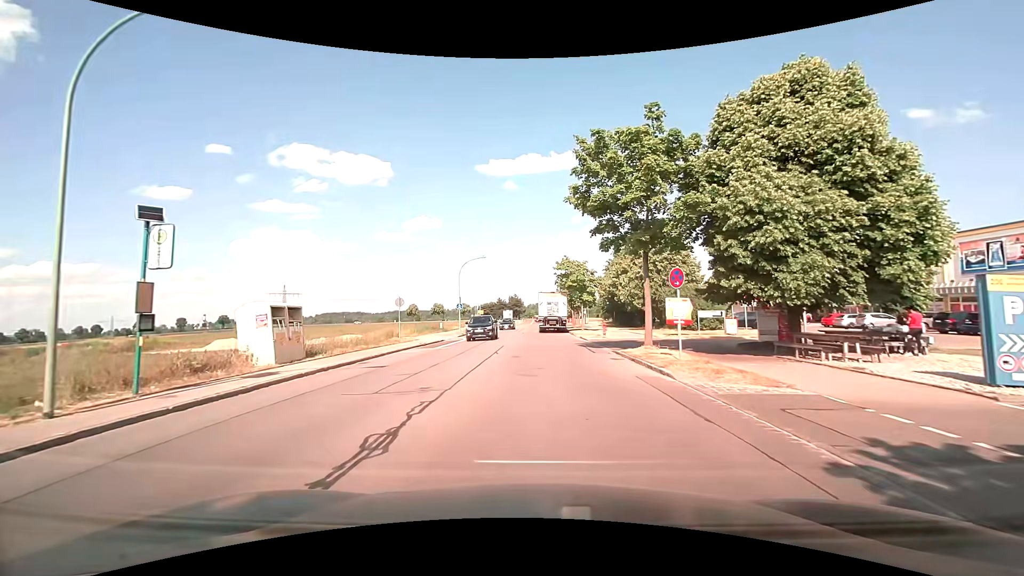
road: tertiary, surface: asphalt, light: Day
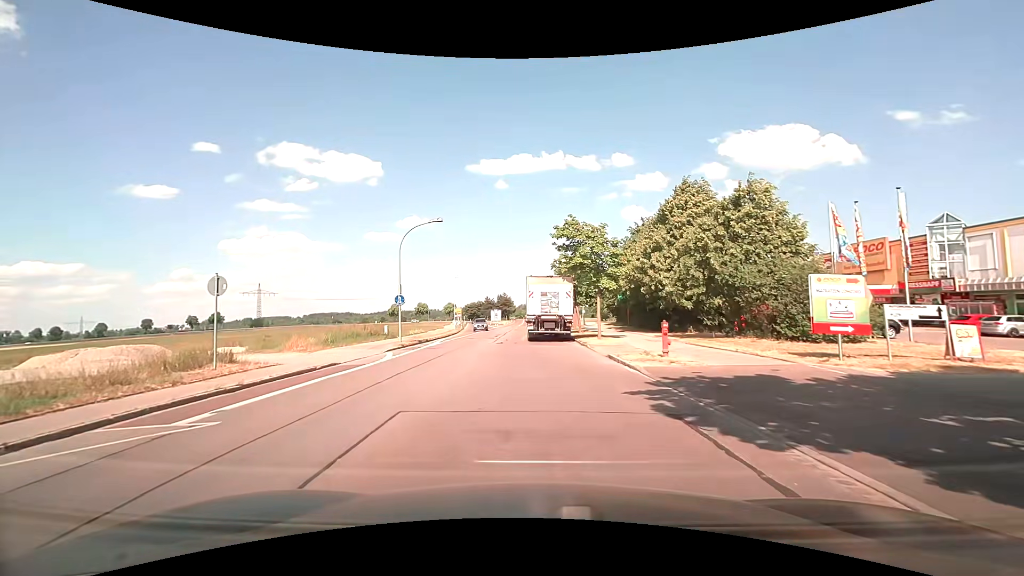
(+0.2, +17.3) m; +1°
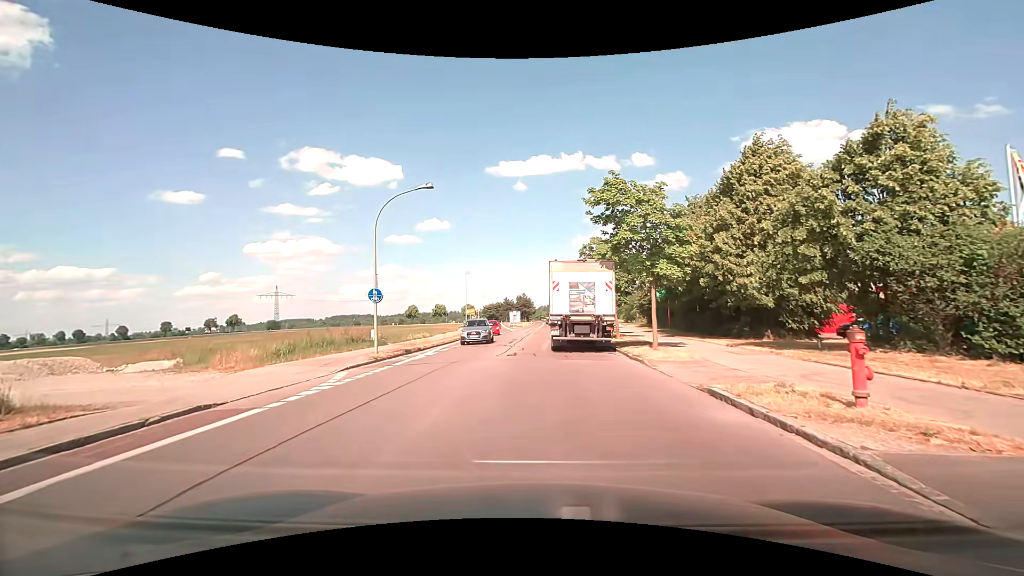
(-0.2, +7.9) m; -1°
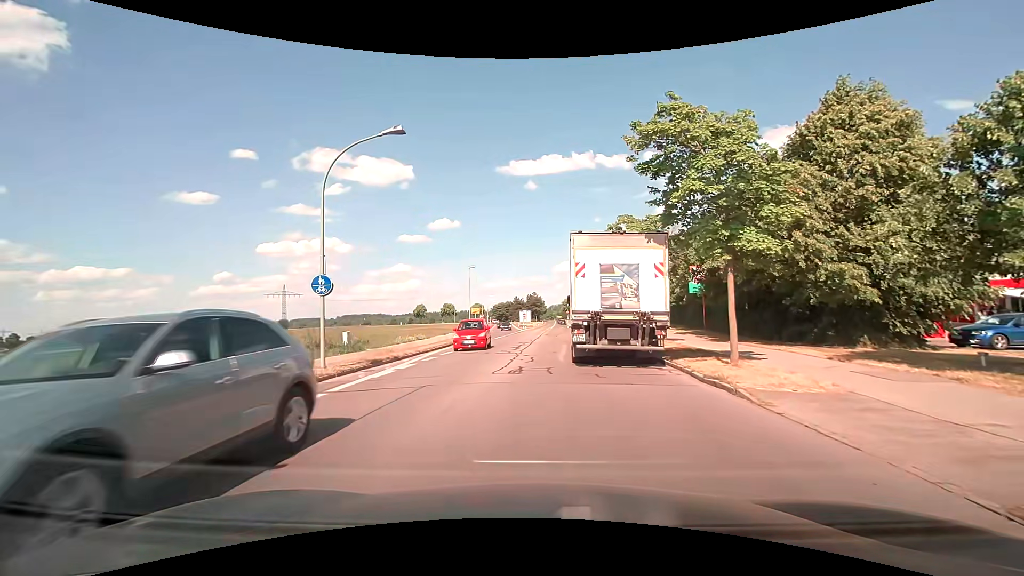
(-0.2, +6.3) m; -2°
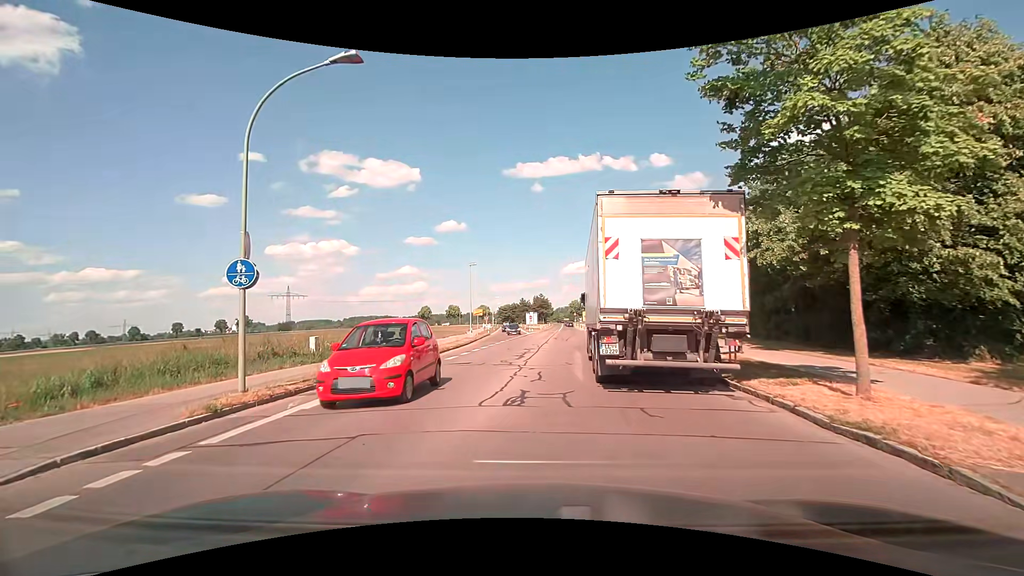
(0.0, +4.6) m; -1°
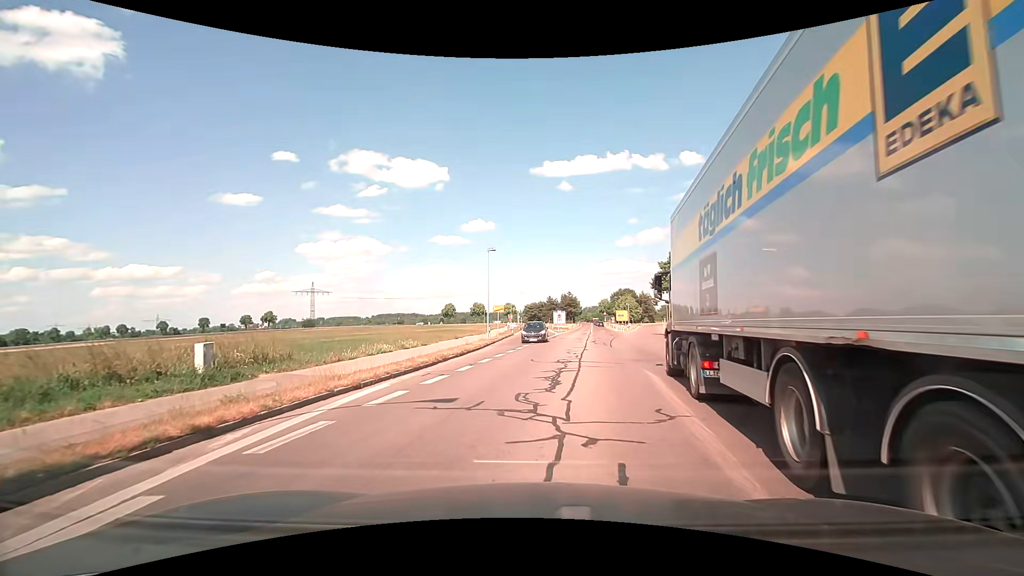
(-0.3, +9.0) m; -3°
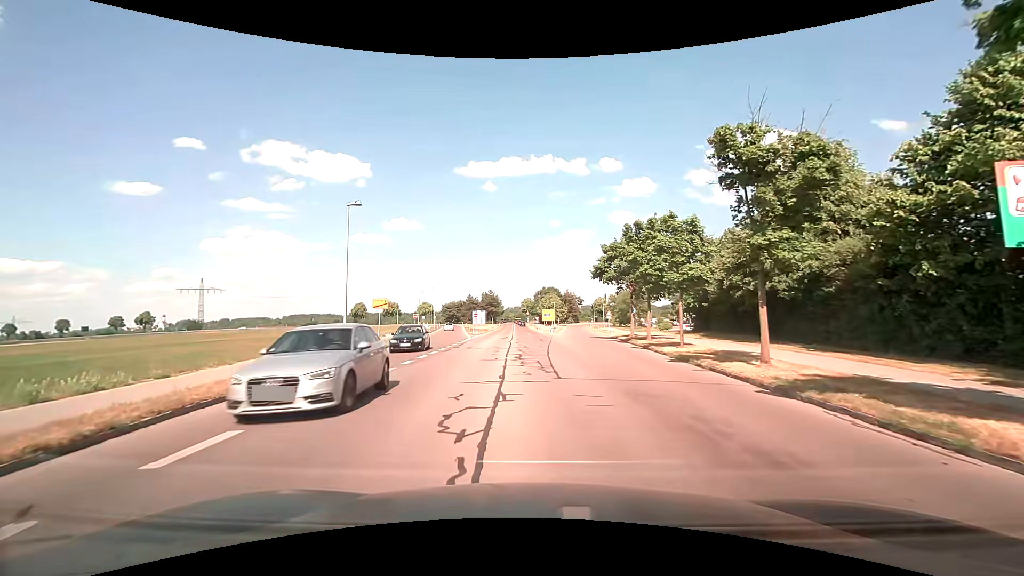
(+1.3, +15.2) m; +10°
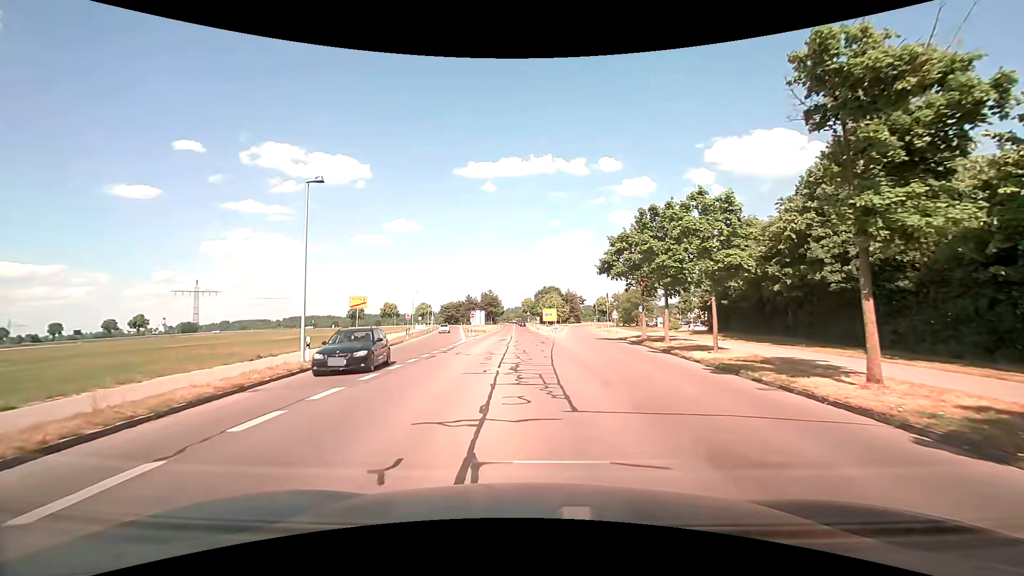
(0.0, +4.4) m; -1°
(0, +10) (0, +20) (0, +30) (0, +40) (-1, +50) (-1, +60) (-1, +70) (-2, +80) (-2, +90) (-2, +100) m
